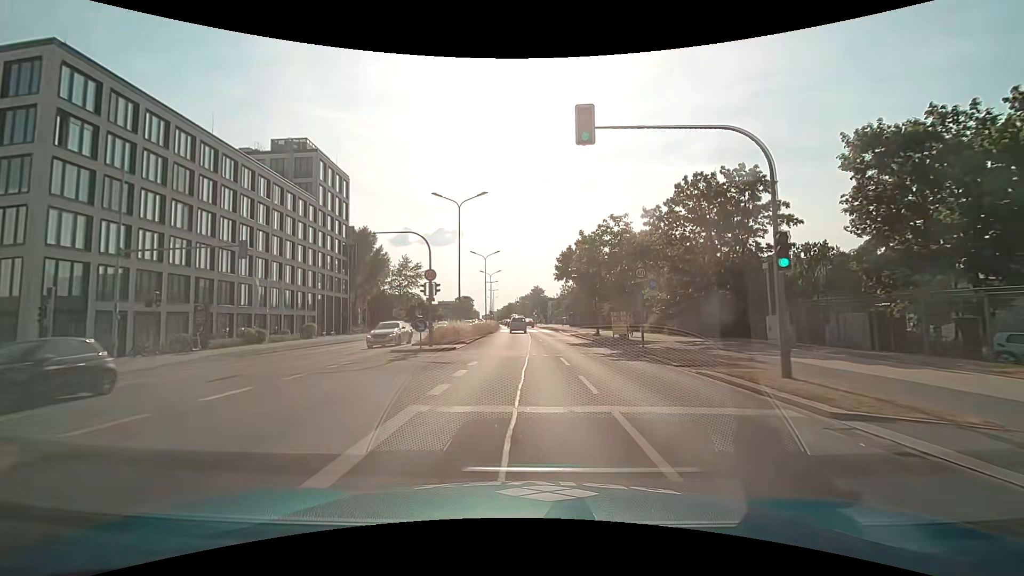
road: primary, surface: asphalt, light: Day
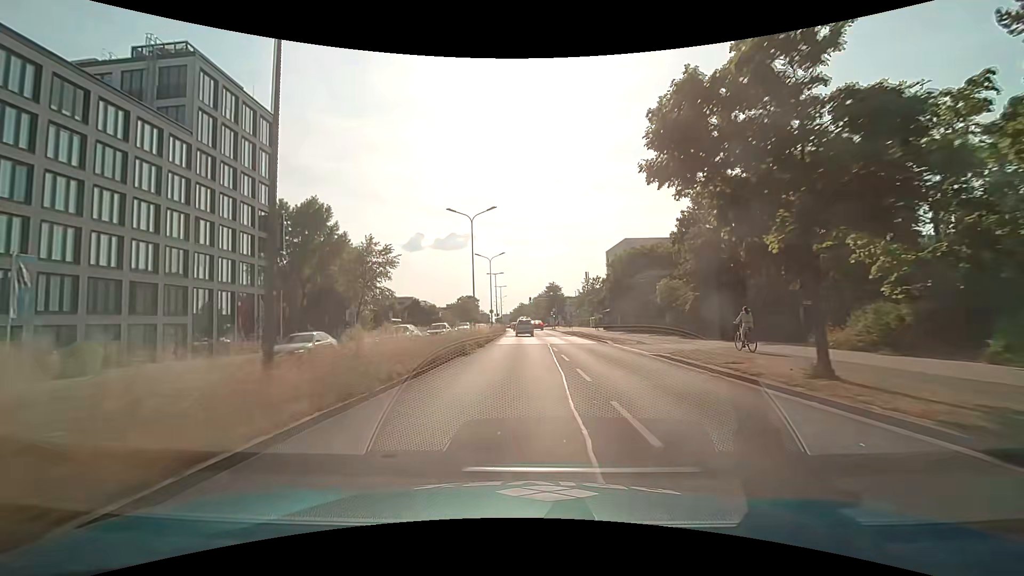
(-0.5, +27.4) m; -2°
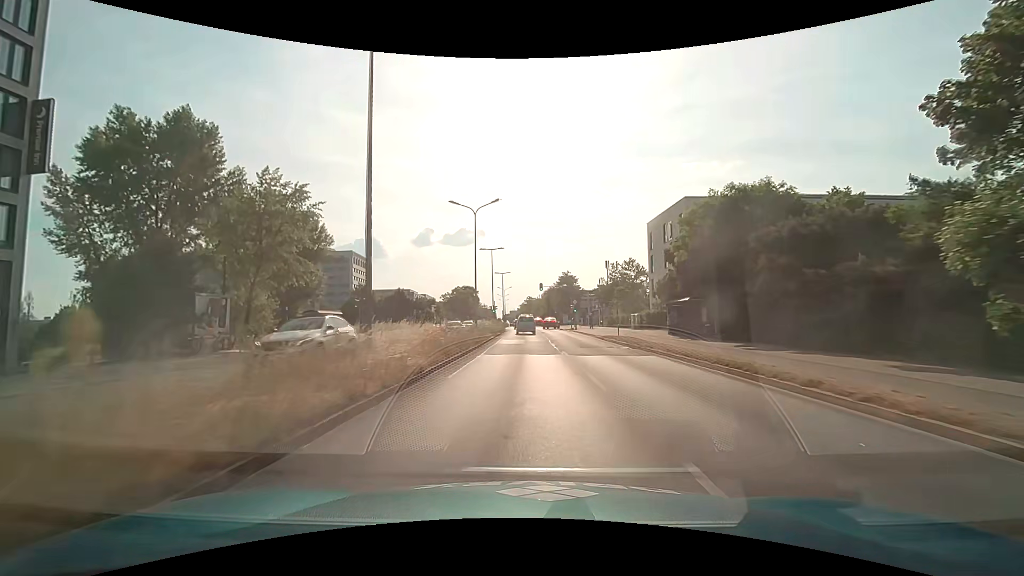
(-0.1, +27.4) m; -1°
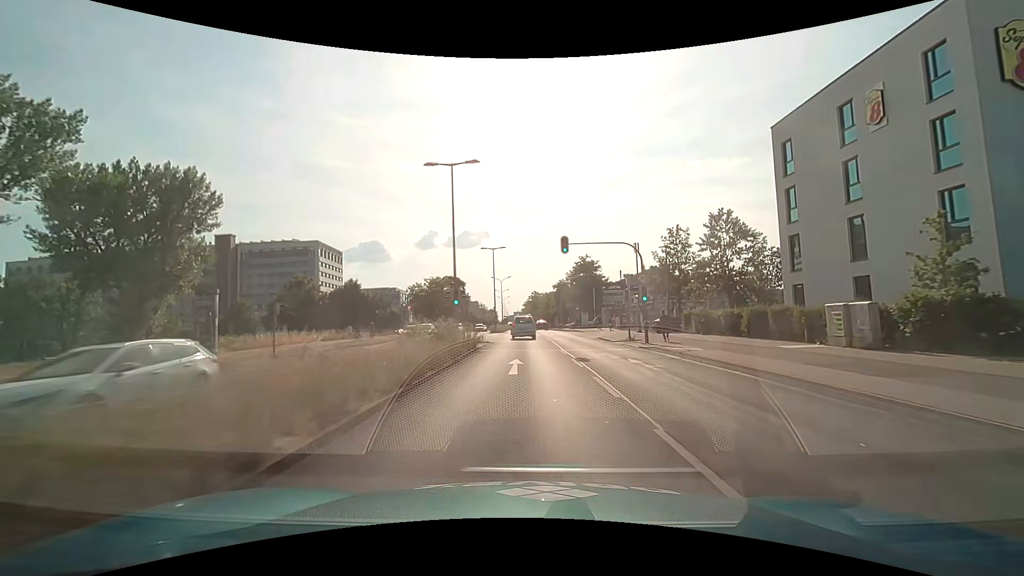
(-0.2, +35.6) m; -1°
(0, +10) (0, +20) (0, +30) (0, +40) (0, +50) (-1, +60) (-1, +70) (-1, +80) (-2, +90) (-2, +100) m
